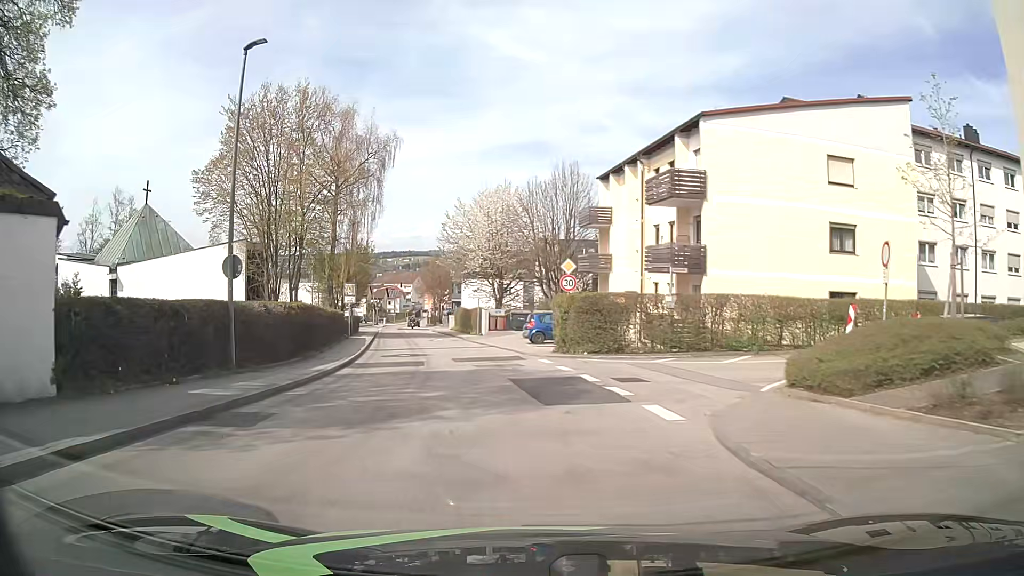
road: unclassified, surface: asphalt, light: Day
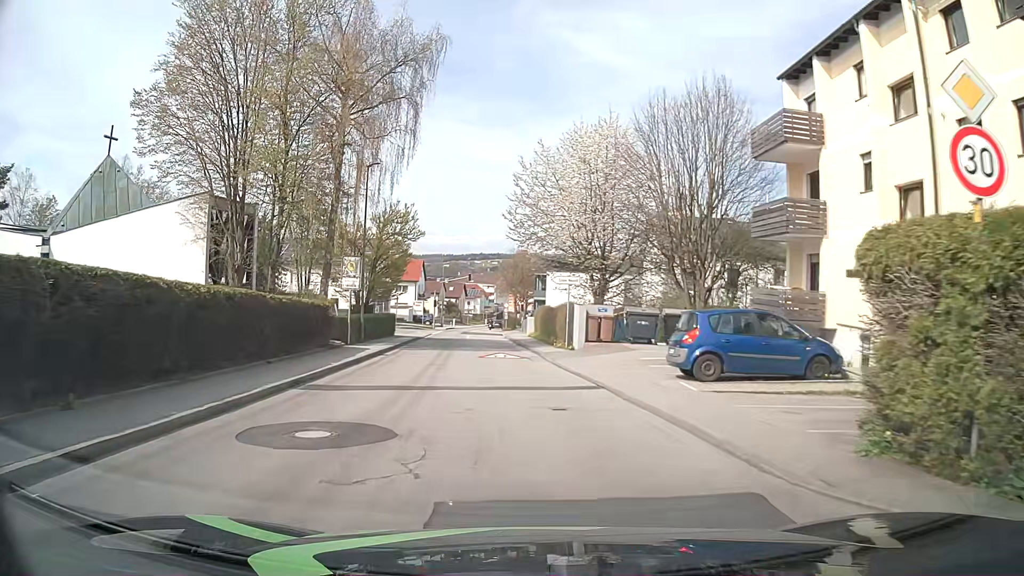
(-1.7, +19.5) m; -8°
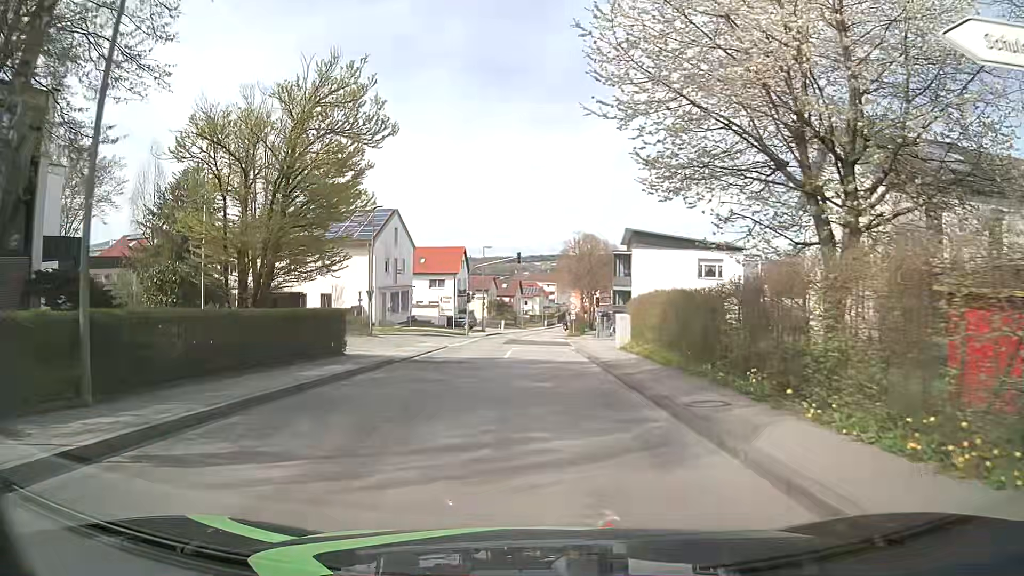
(-1.7, +24.2) m; -6°
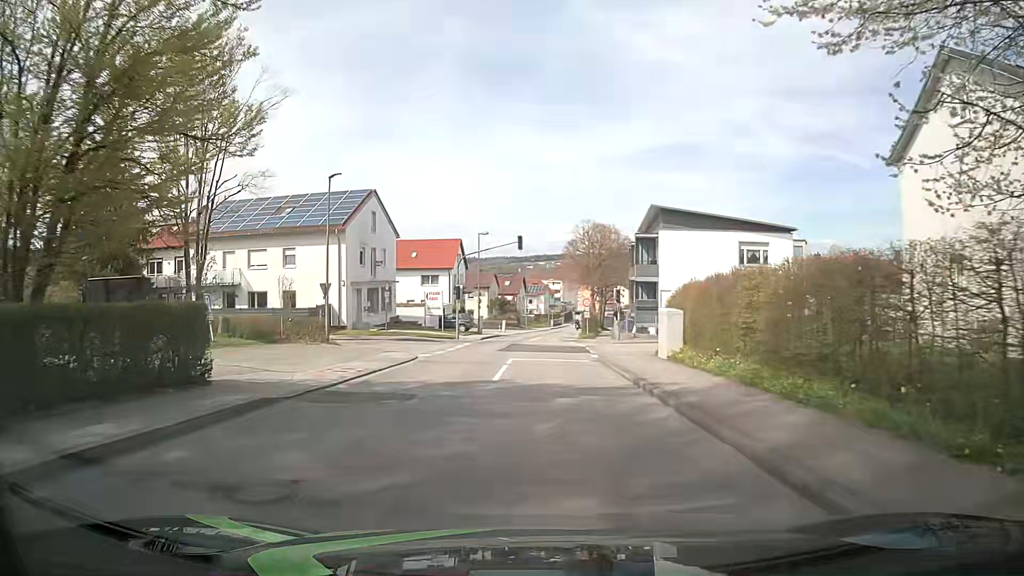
(0.0, +9.6) m; -1°
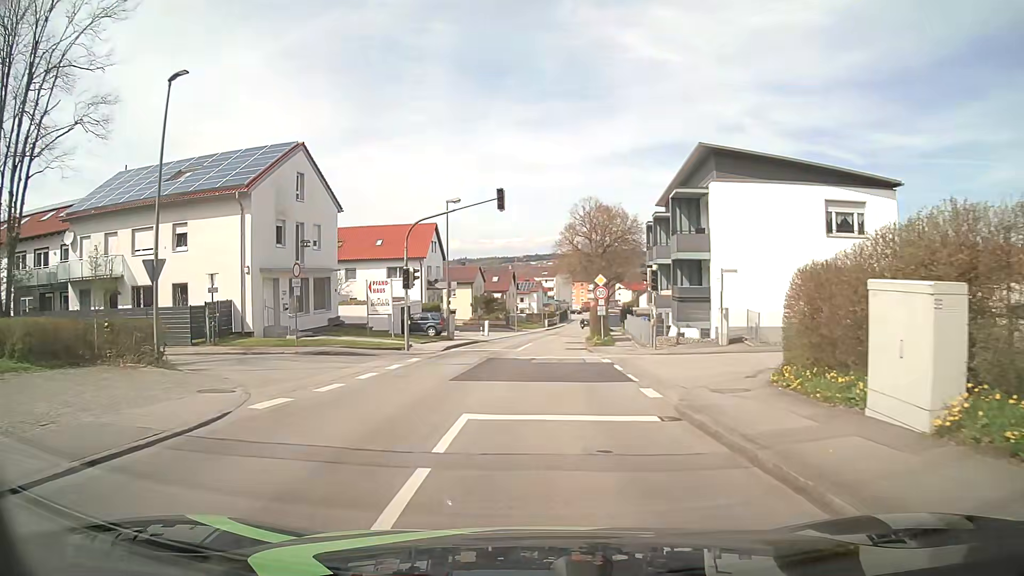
(+0.2, +14.4) m; +1°
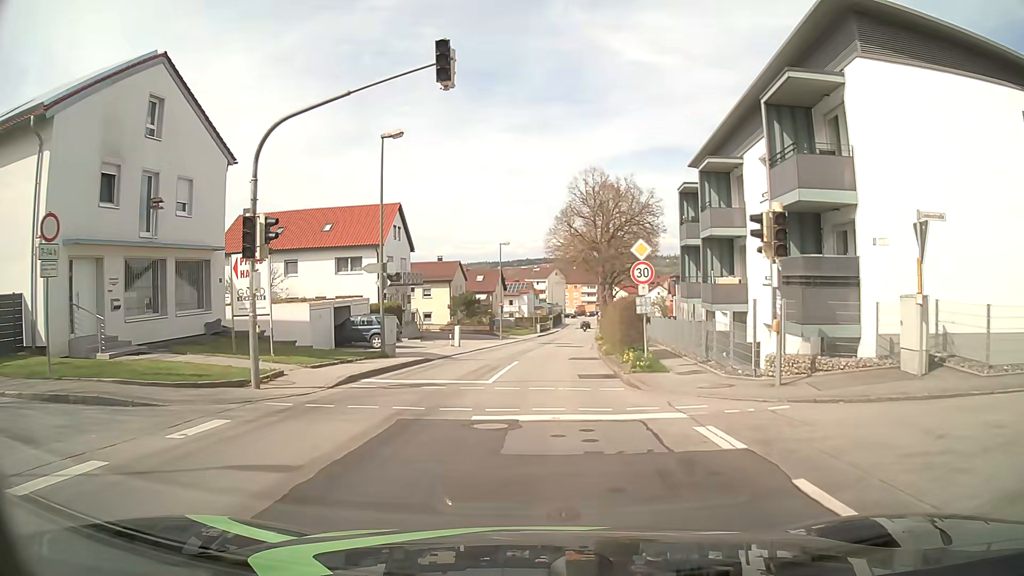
(+0.2, +14.4) m; +1°
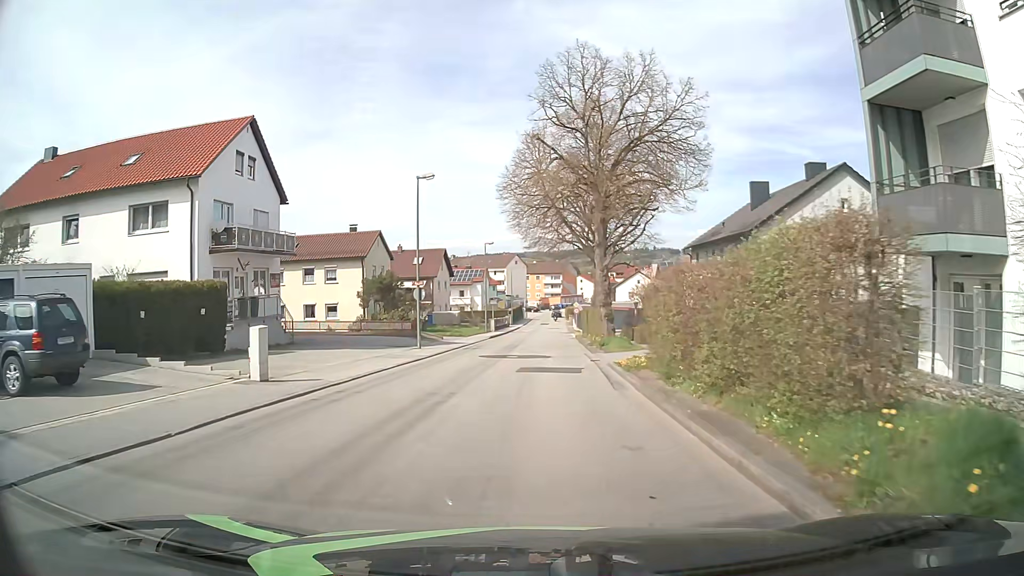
(+0.6, +23.9) m; +3°
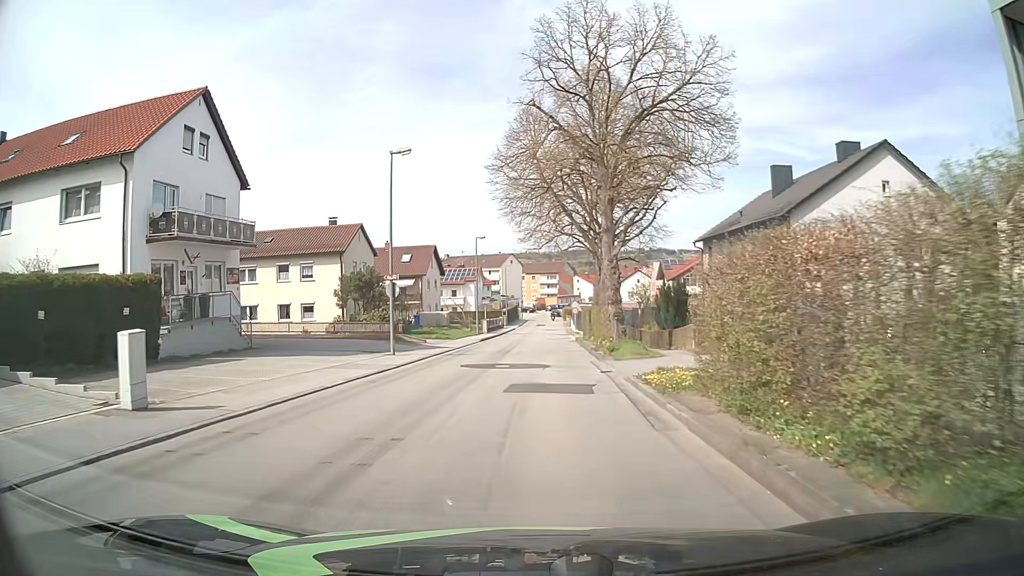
(0.0, +4.8) m; +1°
(0, +10) (0, +20) (0, +30) (0, +40) (+1, +50) (+1, +60) (+1, +70) (+2, +80) (+2, +90) (+2, +100) m
